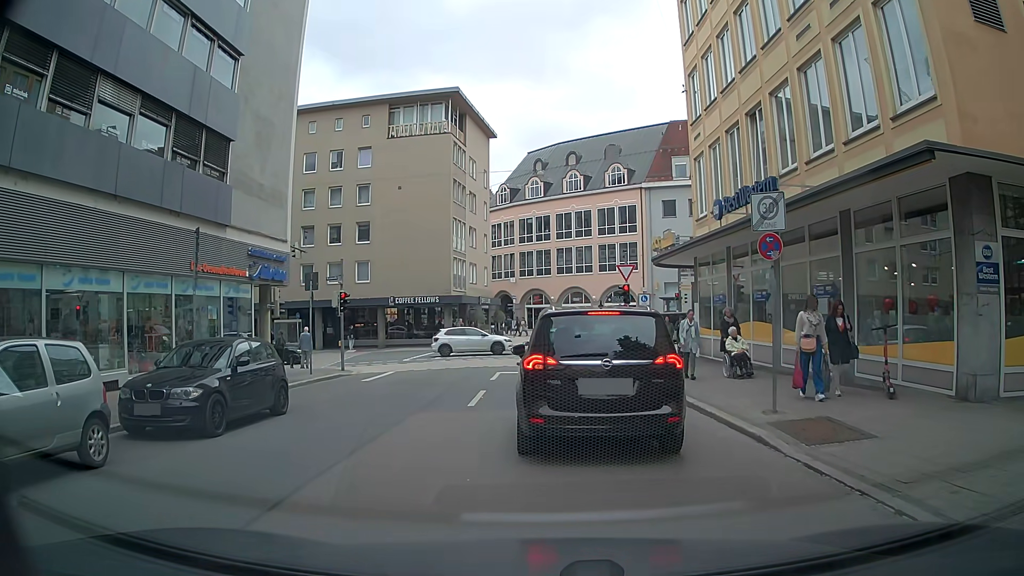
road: residential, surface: asphalt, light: Day
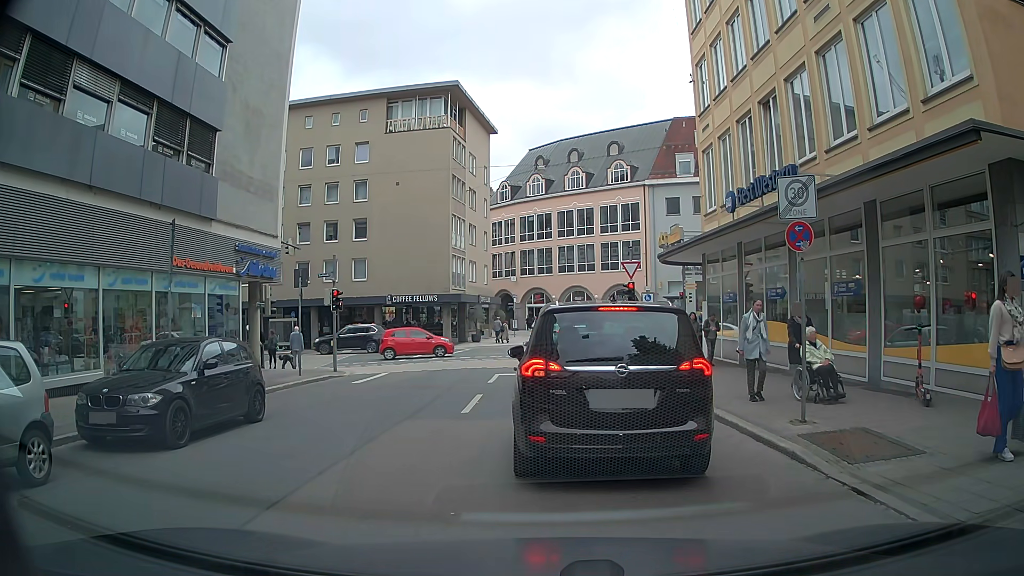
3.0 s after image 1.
(0.0, +1.2) m; 0°
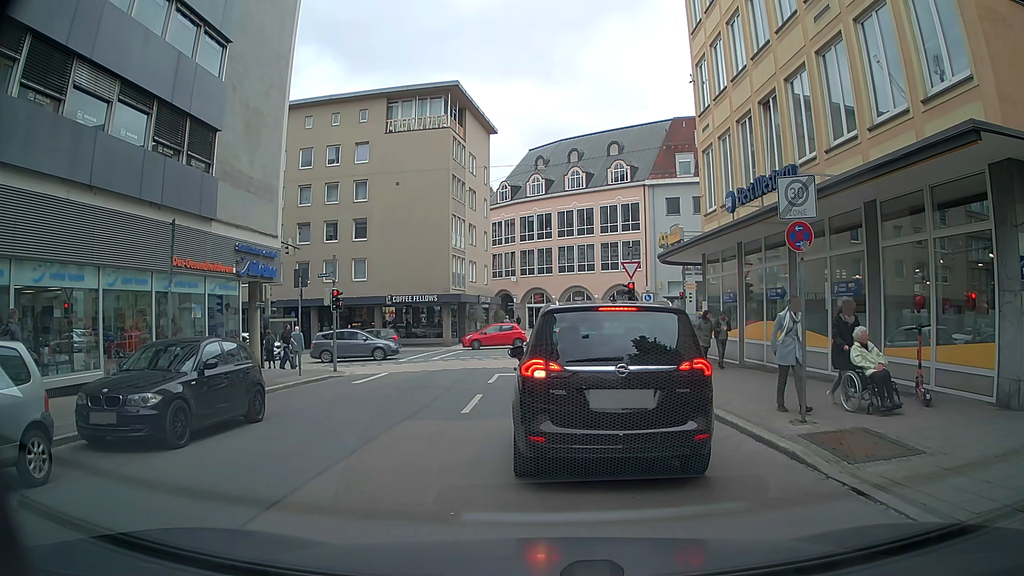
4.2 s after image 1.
(0.0, 0.0) m; 0°
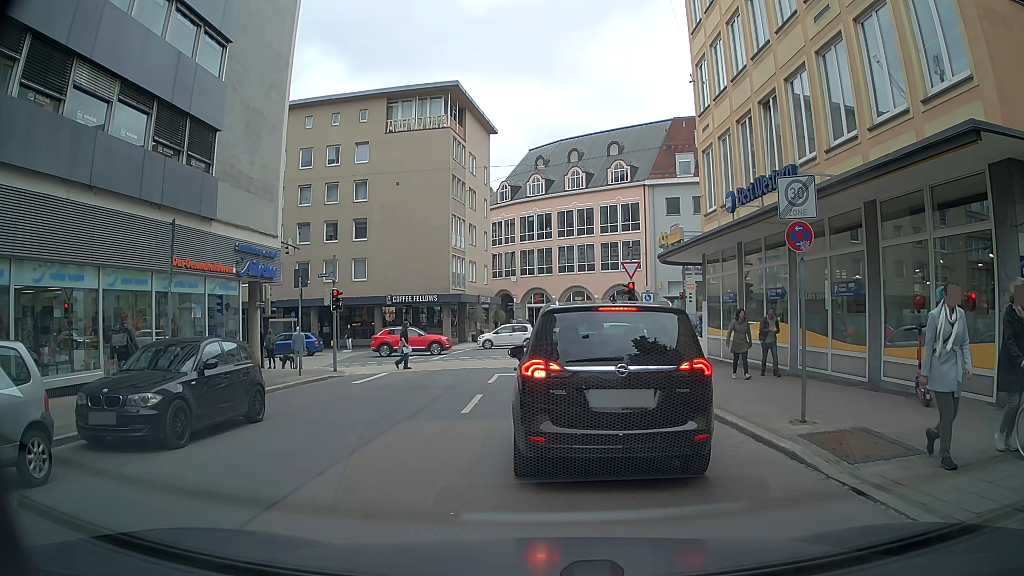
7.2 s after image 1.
(0.0, 0.0) m; 0°
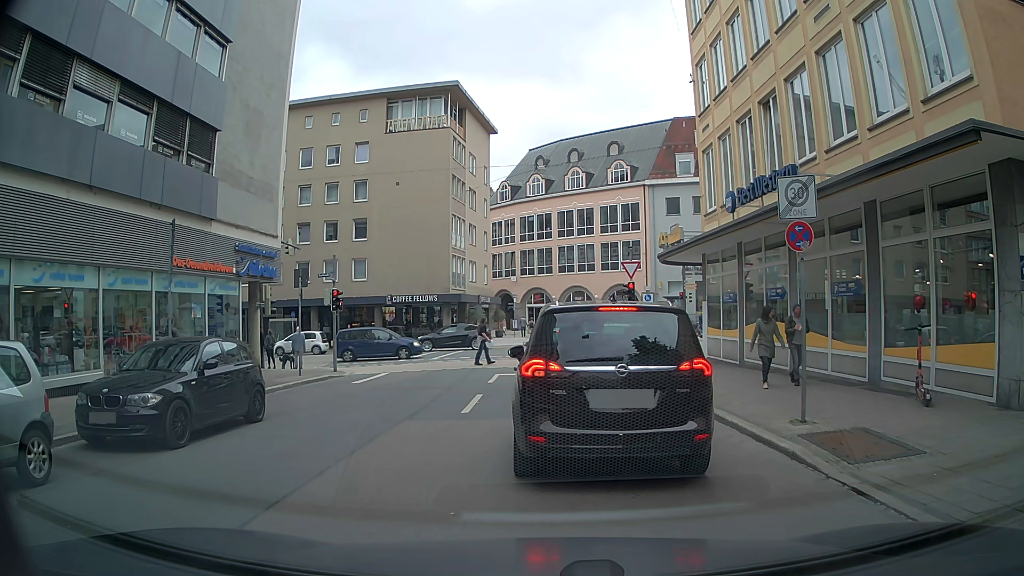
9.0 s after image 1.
(0.0, 0.0) m; 0°
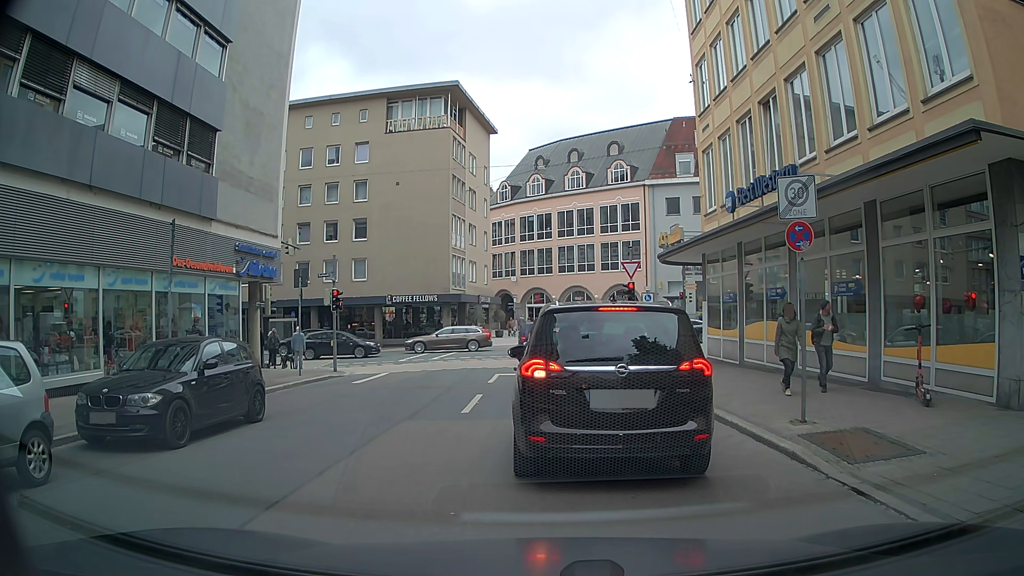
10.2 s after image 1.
(0.0, 0.0) m; 0°
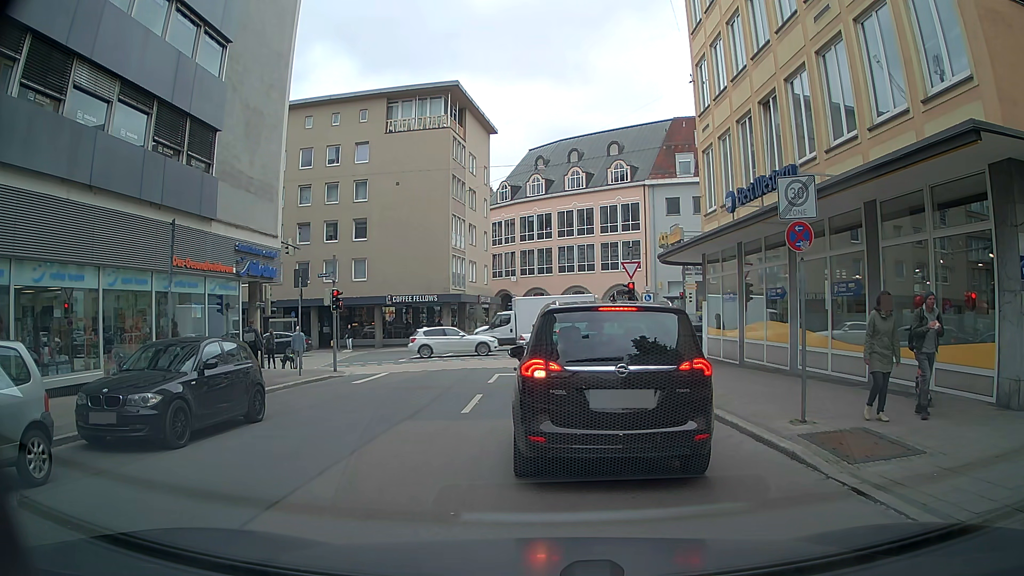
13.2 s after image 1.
(0.0, 0.0) m; 0°
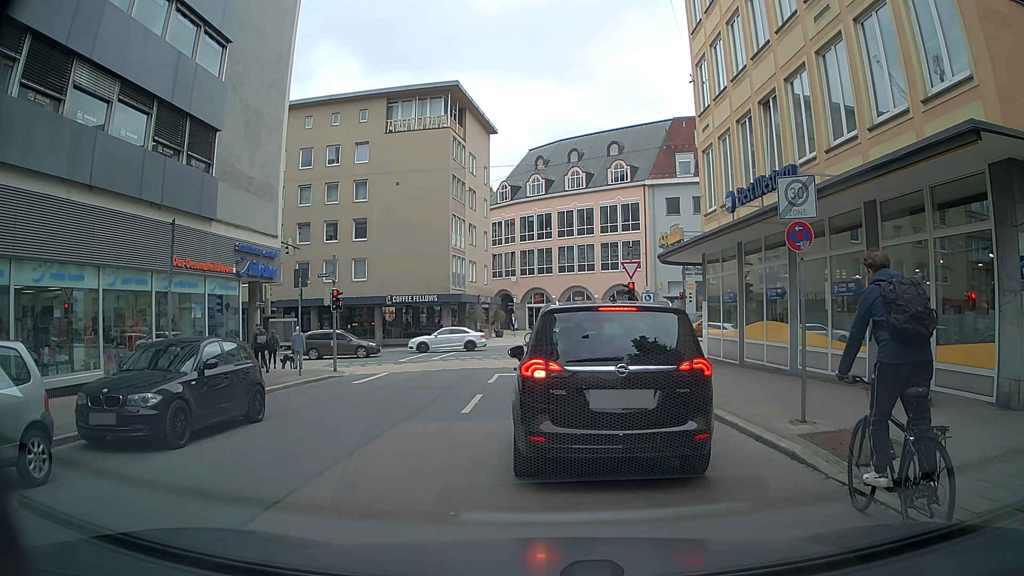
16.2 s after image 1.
(0.0, 0.0) m; 0°
